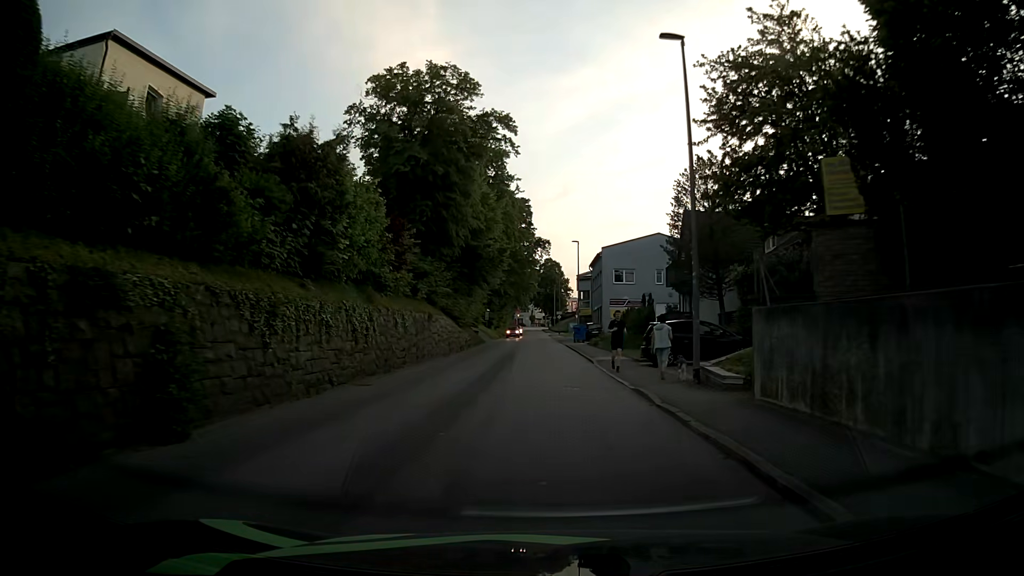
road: tertiary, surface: asphalt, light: Day
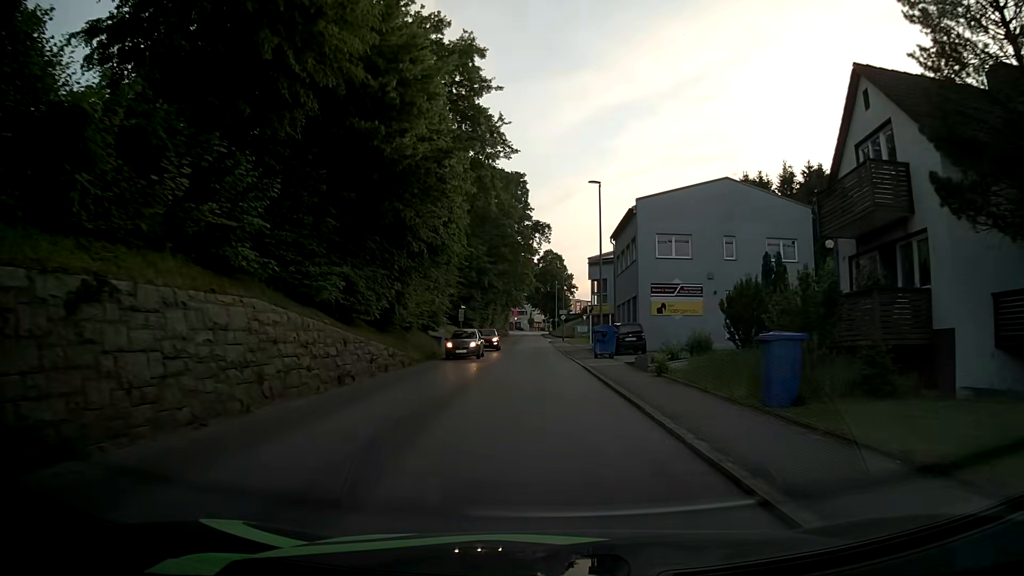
(0.0, +24.1) m; 0°
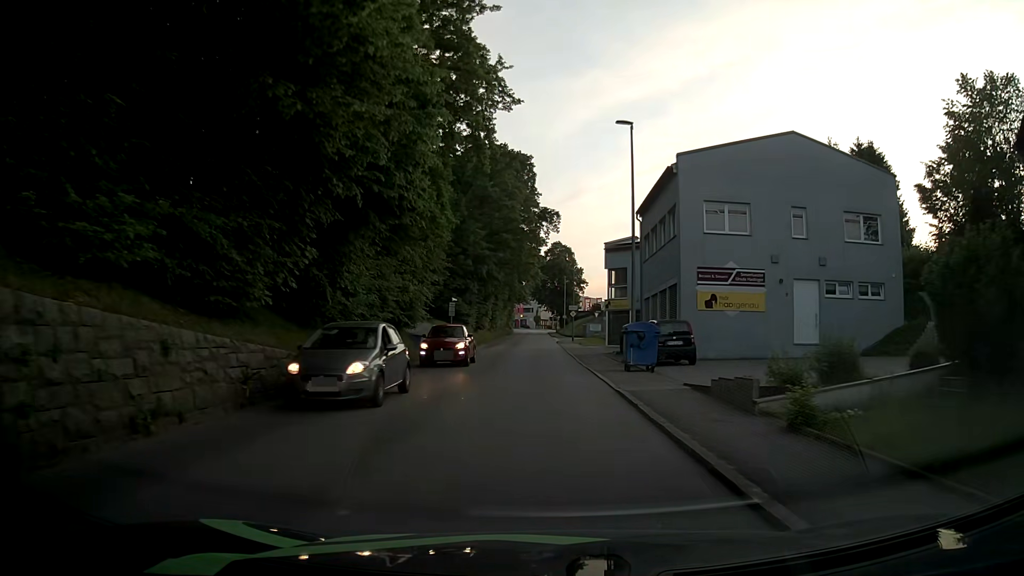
(-0.1, +9.6) m; -1°
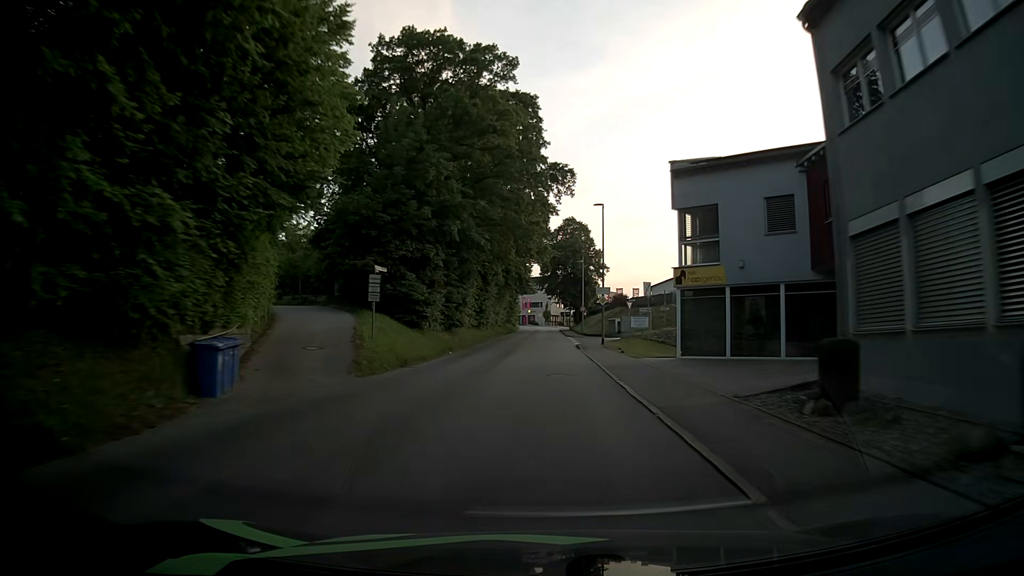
(-0.1, +23.9) m; -1°
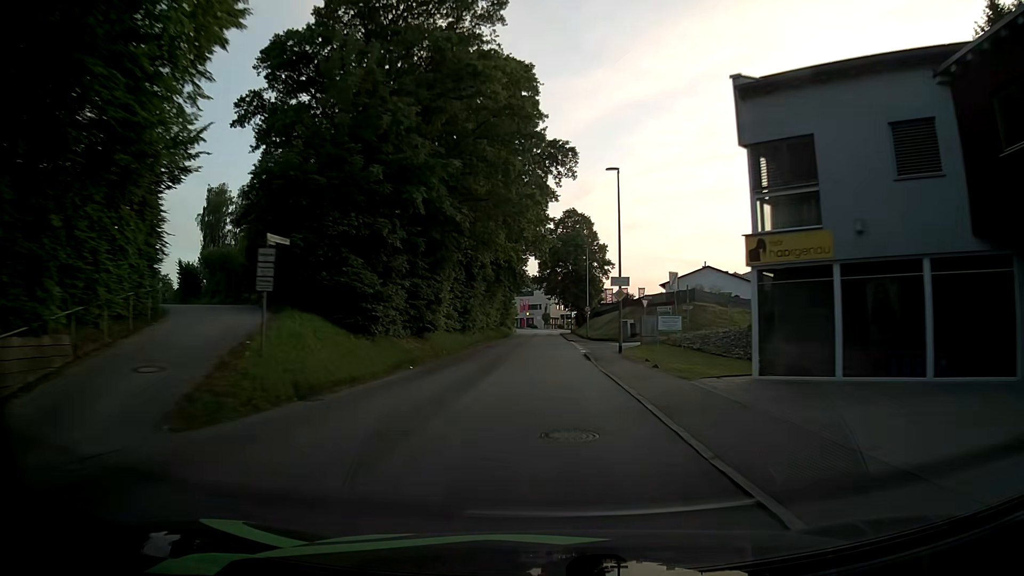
(+0.1, +9.6) m; +1°
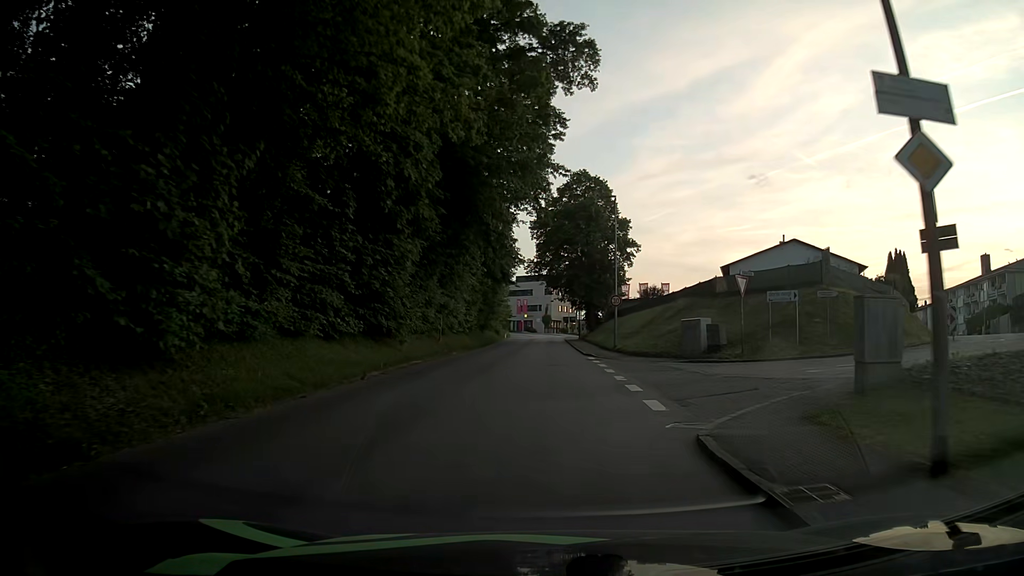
(-0.4, +24.0) m; -1°
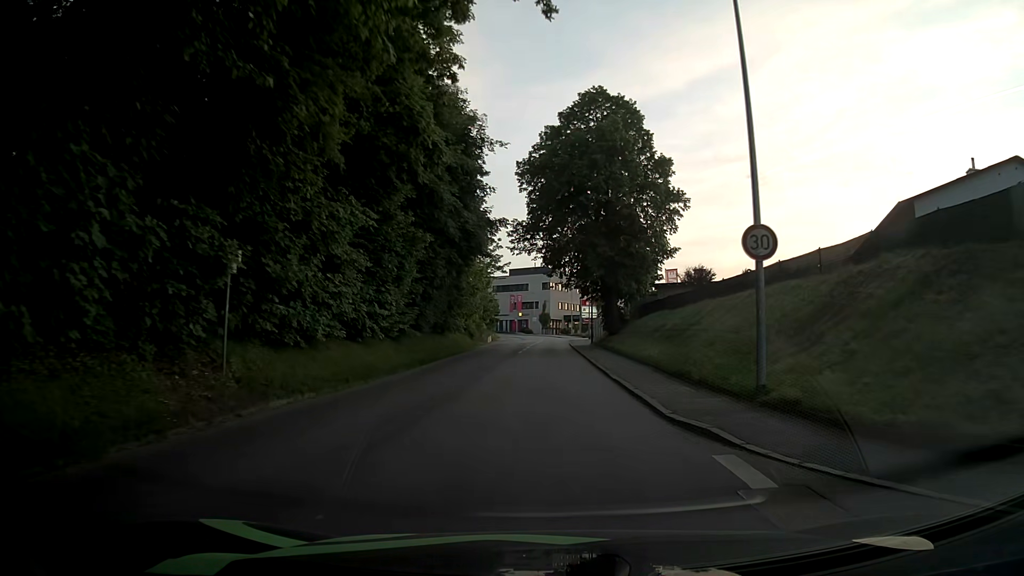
(-0.1, +23.8) m; +1°
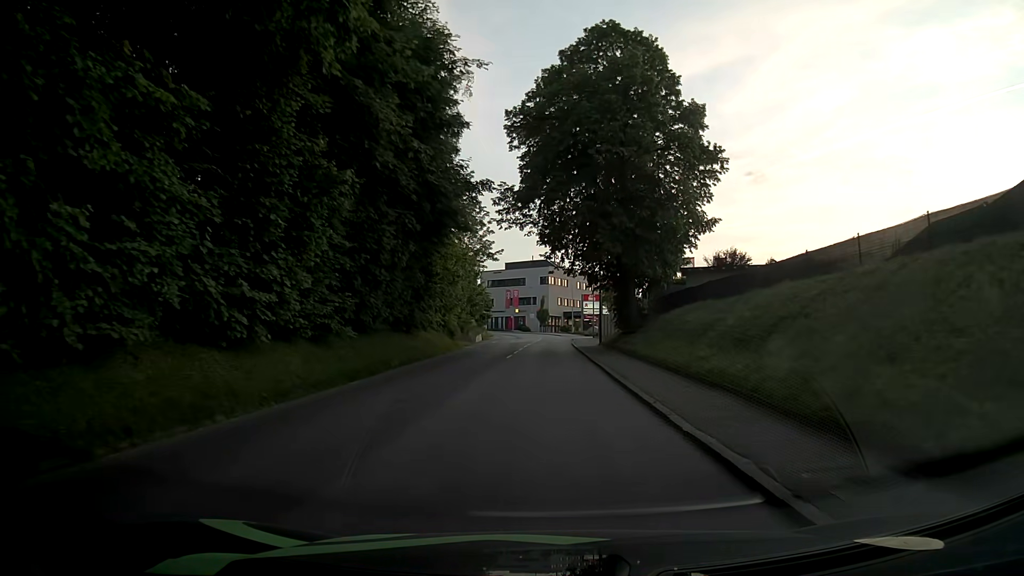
(-0.2, +9.6) m; -1°
(0, +10) (0, +20) (0, +30) (0, +40) (0, +50) (0, +60) (0, +70) (0, +80) (-1, +90) (-2, +100) m
